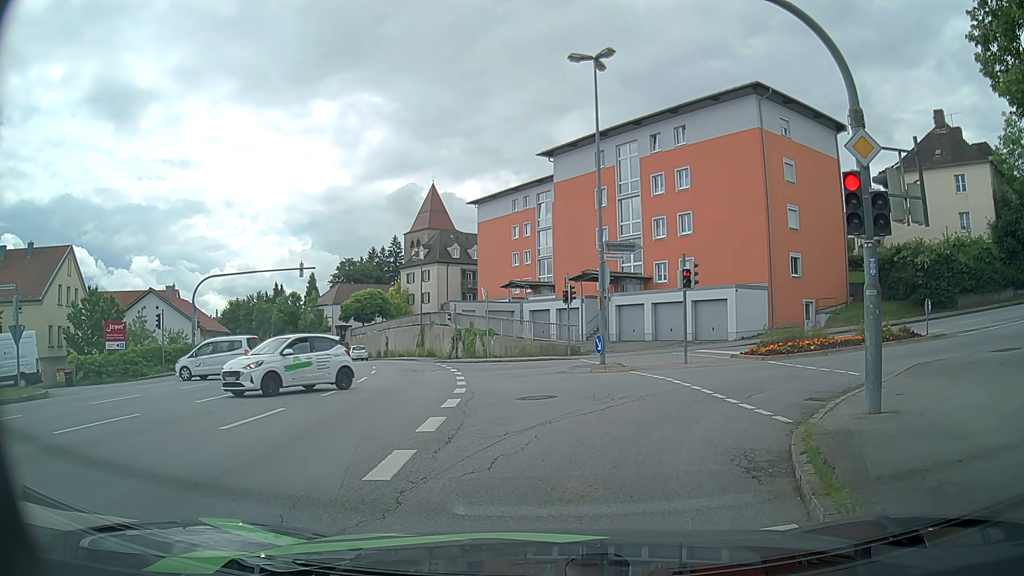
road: tertiary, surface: asphalt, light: Day
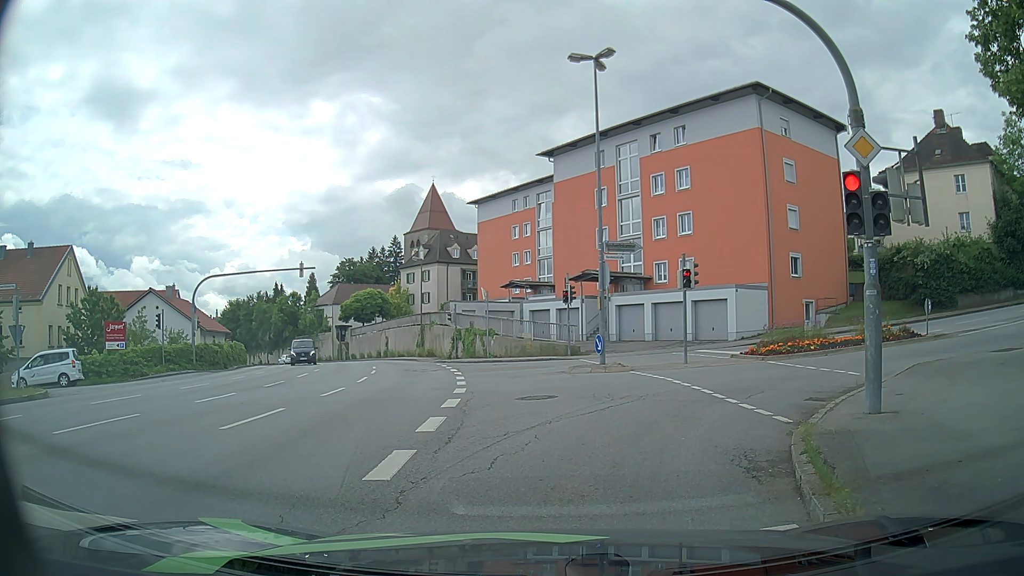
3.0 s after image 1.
(0.0, 0.0) m; 0°
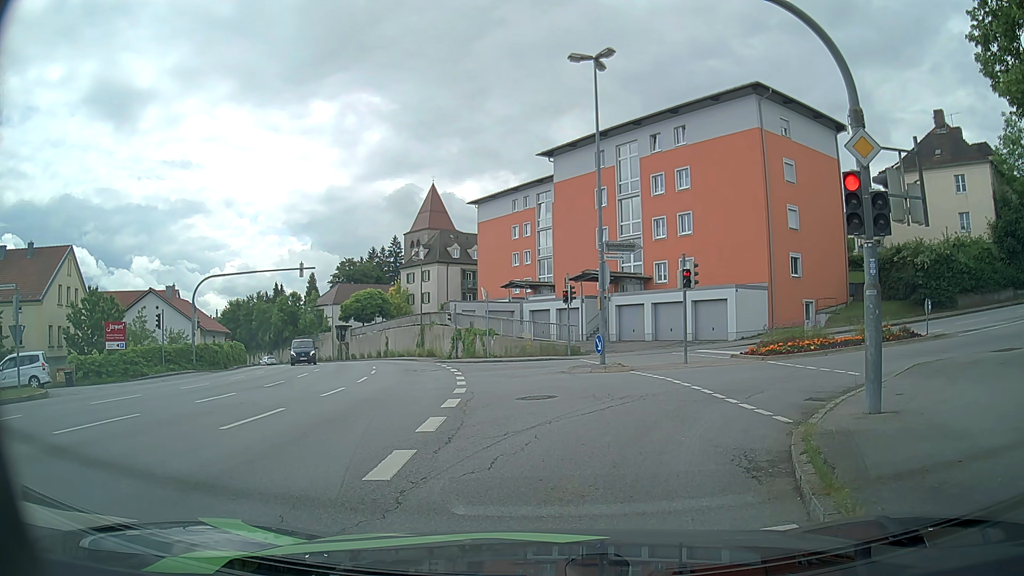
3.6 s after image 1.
(0.0, 0.0) m; 0°
(0, +10) (+6, +18) (+15, +22) (+25, +25) (+34, +28) (+44, +31) (+53, +34) (+63, +37) (+73, +39) (+82, +41) m
